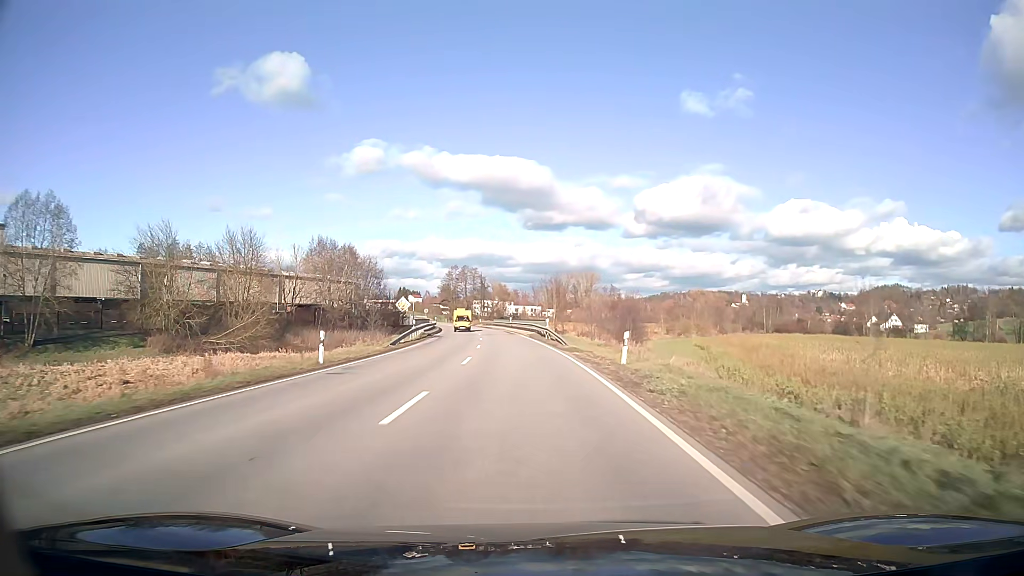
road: secondary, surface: asphalt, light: Day
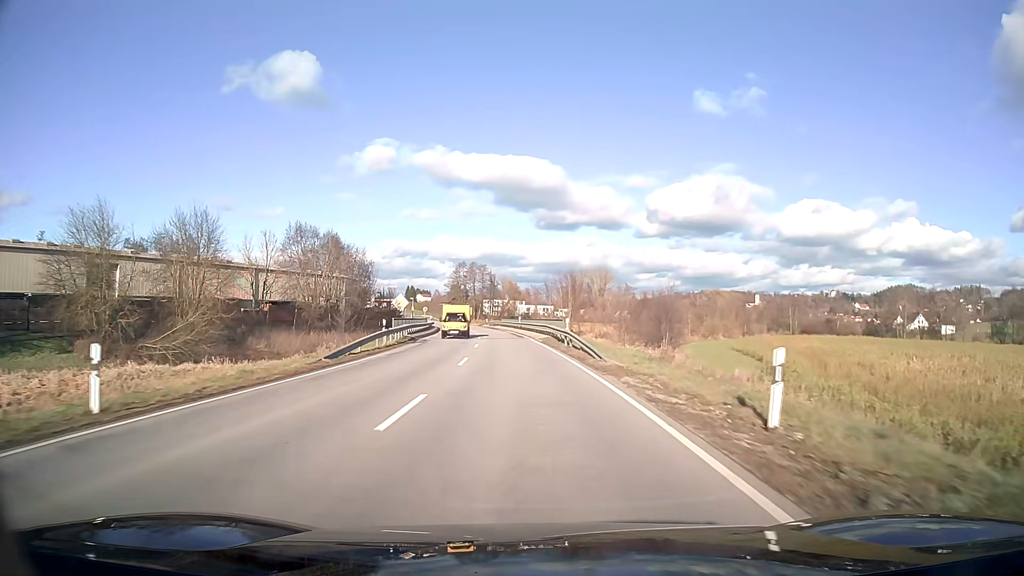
(-0.1, +12.5) m; -1°
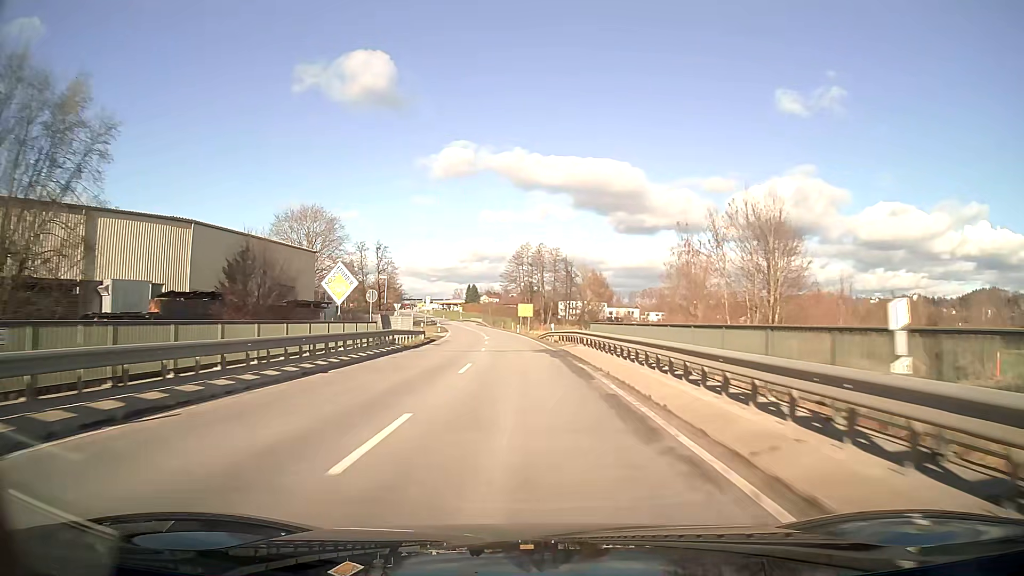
(-3.5, +63.9) m; -7°
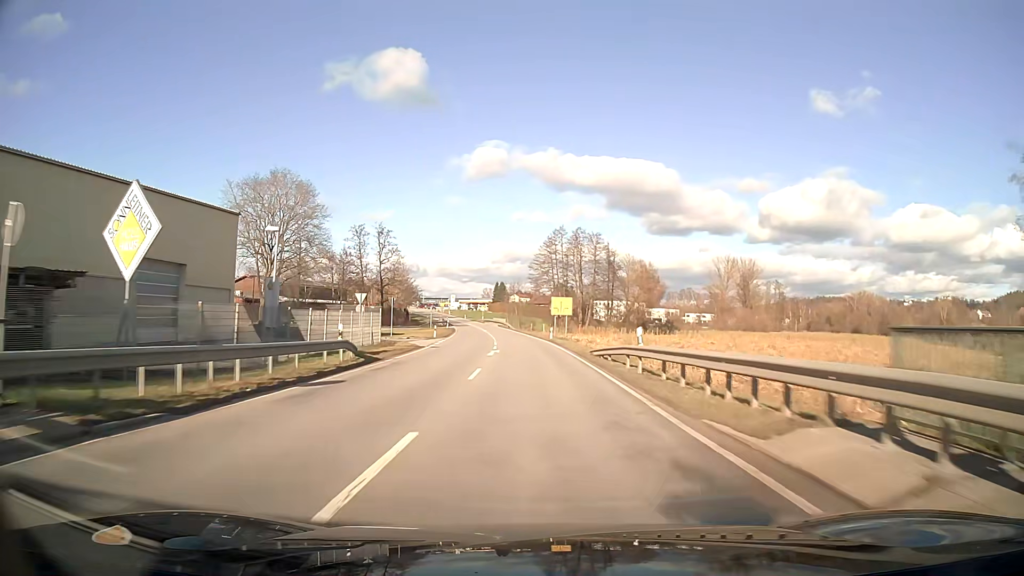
(-0.6, +27.2) m; -3°
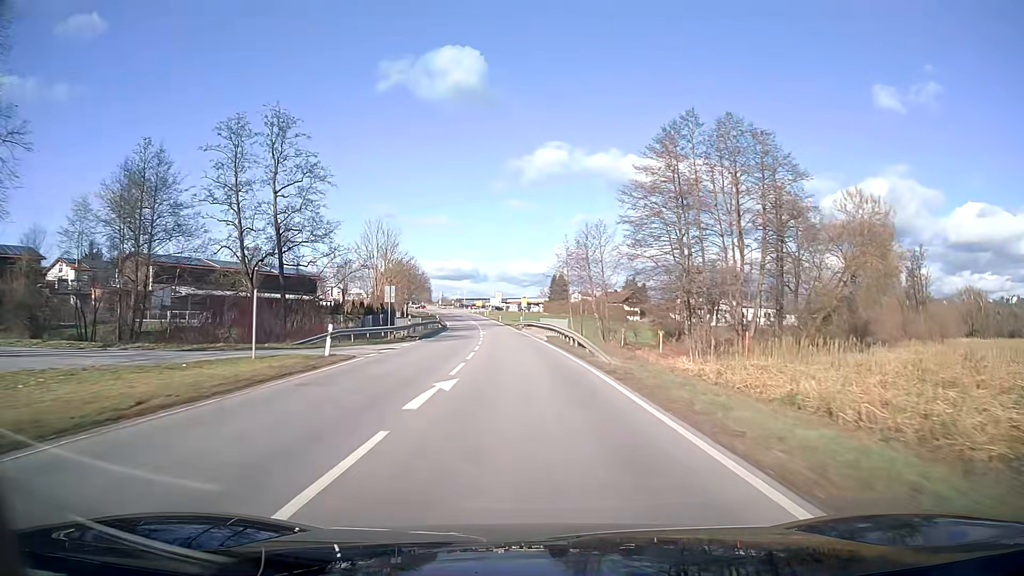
(-3.0, +72.5) m; -5°
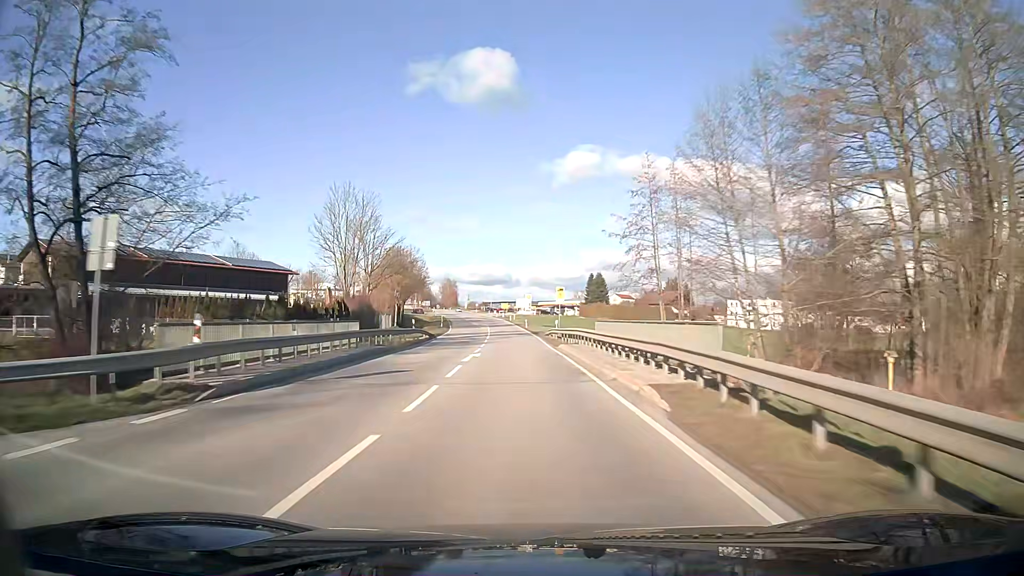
(-0.7, +30.3) m; -3°
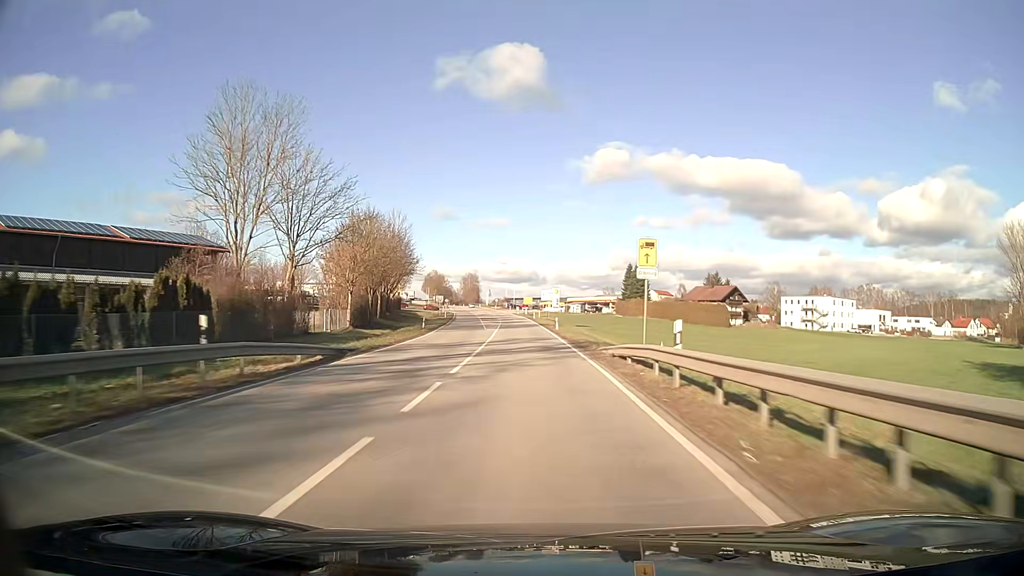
(-0.6, +30.6) m; -2°
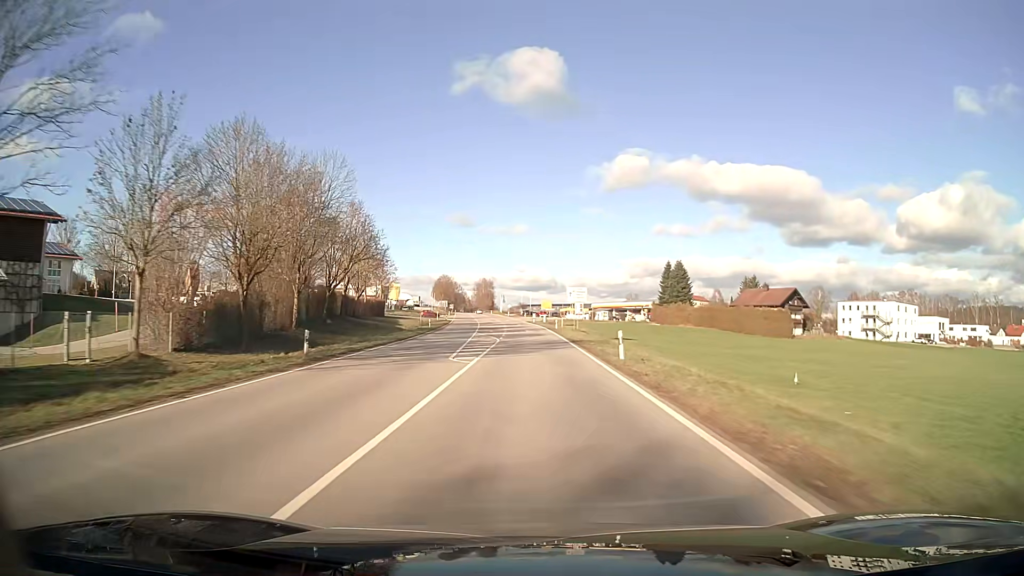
(-0.4, +30.8) m; -2°
(0, +10) (0, +20) (0, +30) (0, +40) (-1, +50) (-1, +60) (-1, +70) (-2, +80) (-3, +90) (-3, +100) m
